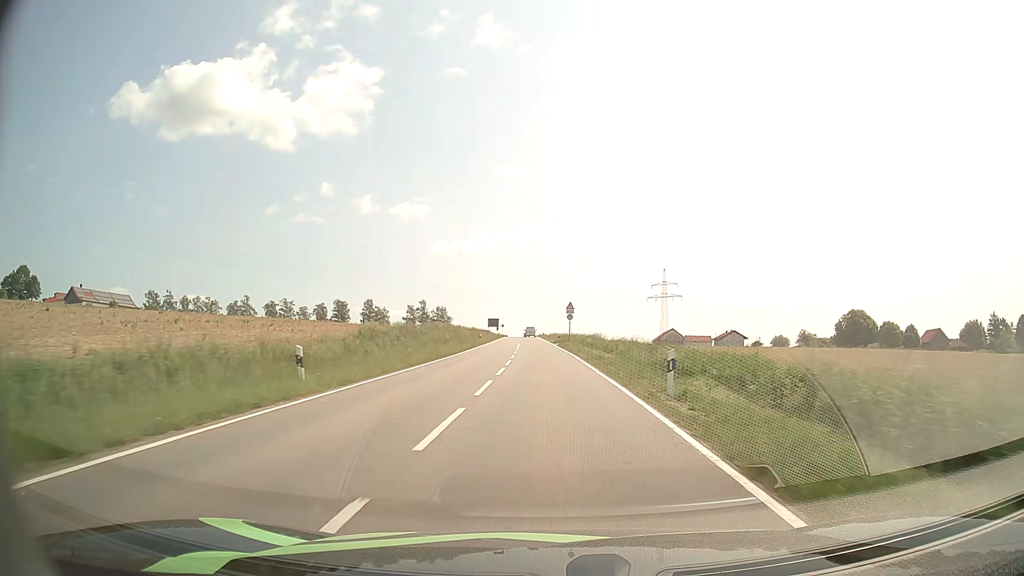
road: tertiary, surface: asphalt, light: Day
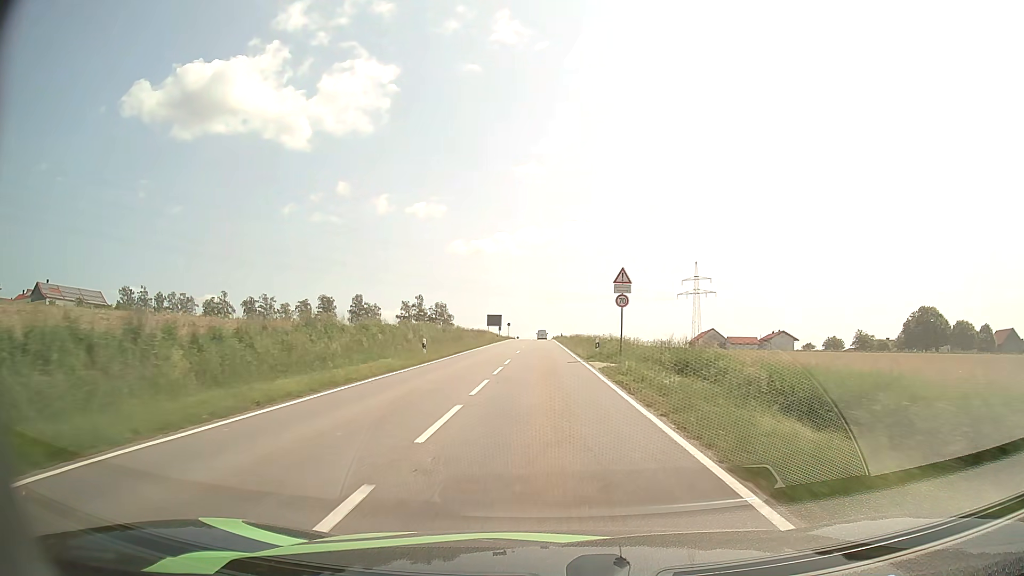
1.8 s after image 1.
(-0.3, +36.9) m; -2°
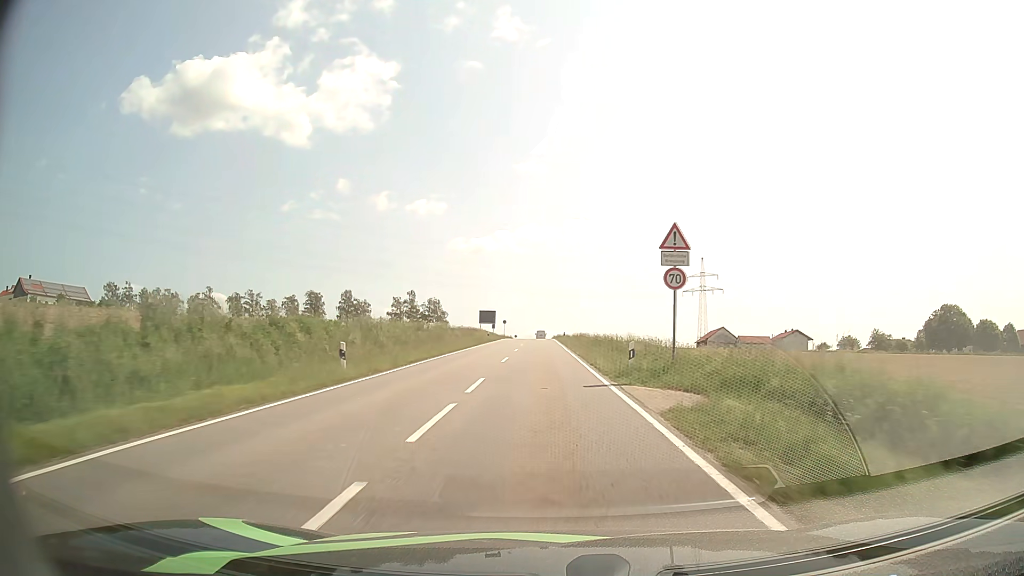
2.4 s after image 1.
(0.0, +12.4) m; 0°
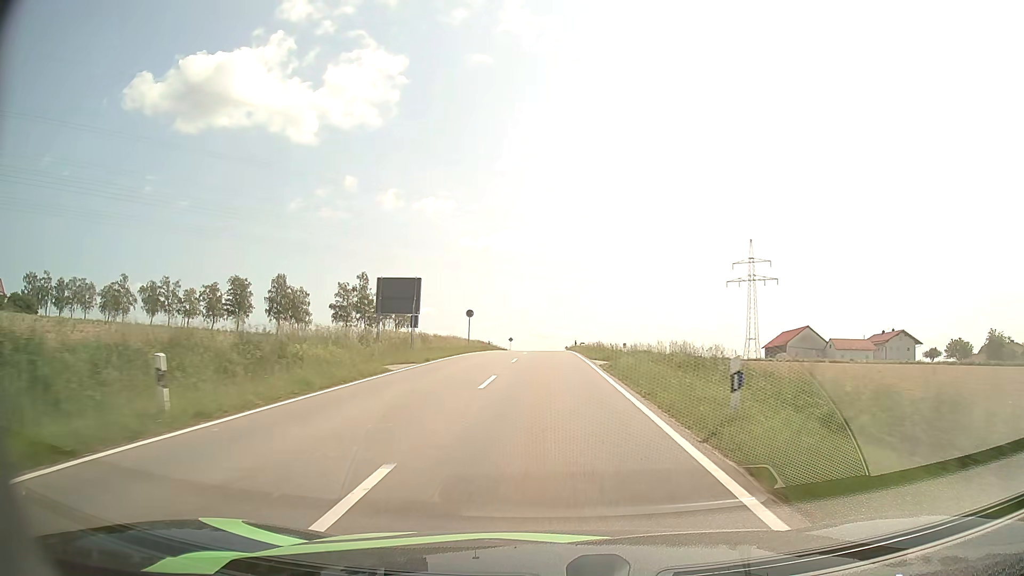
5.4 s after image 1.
(-0.7, +60.9) m; -1°
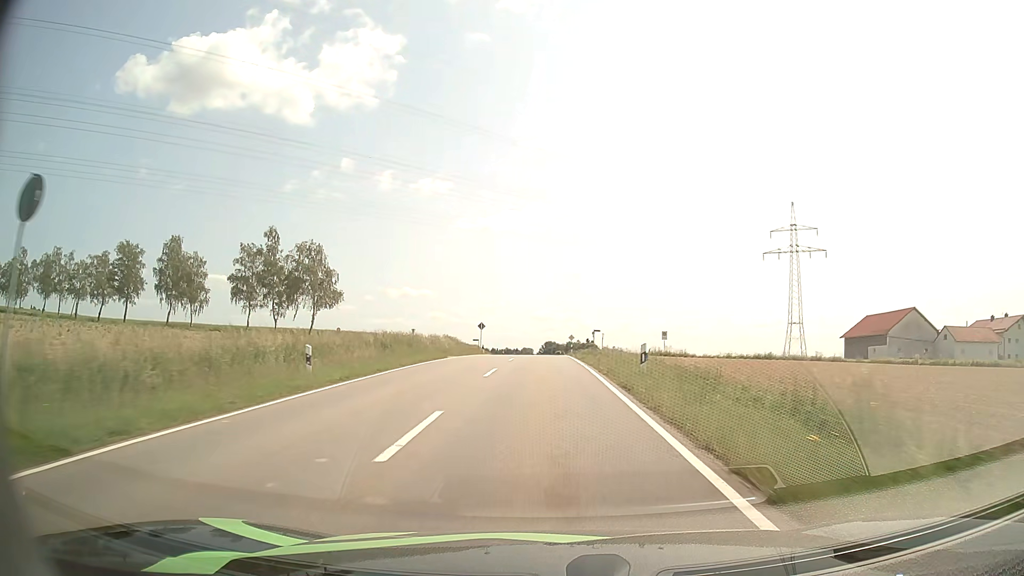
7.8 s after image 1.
(+0.3, +45.2) m; 0°
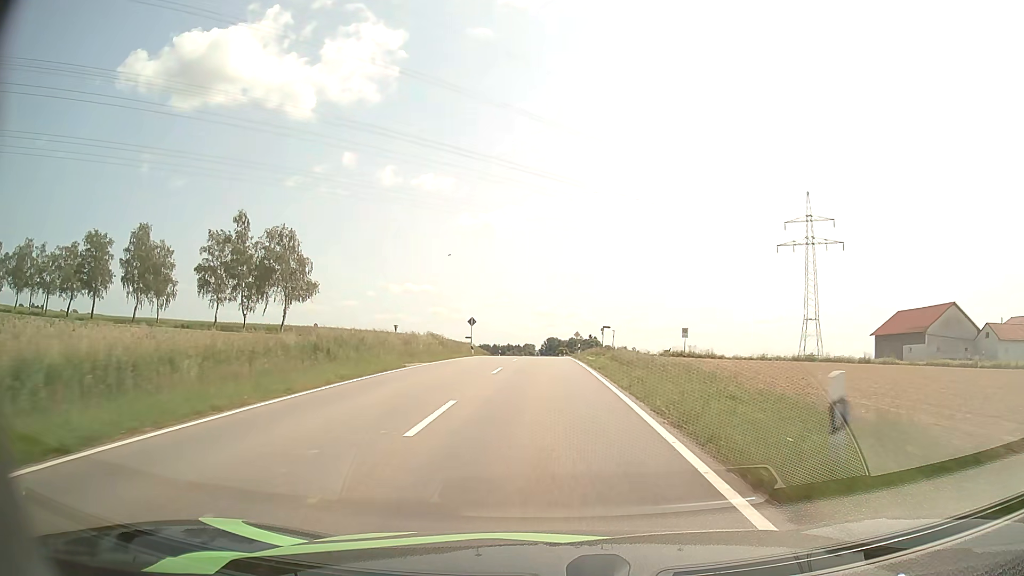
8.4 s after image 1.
(0.0, +10.5) m; 0°
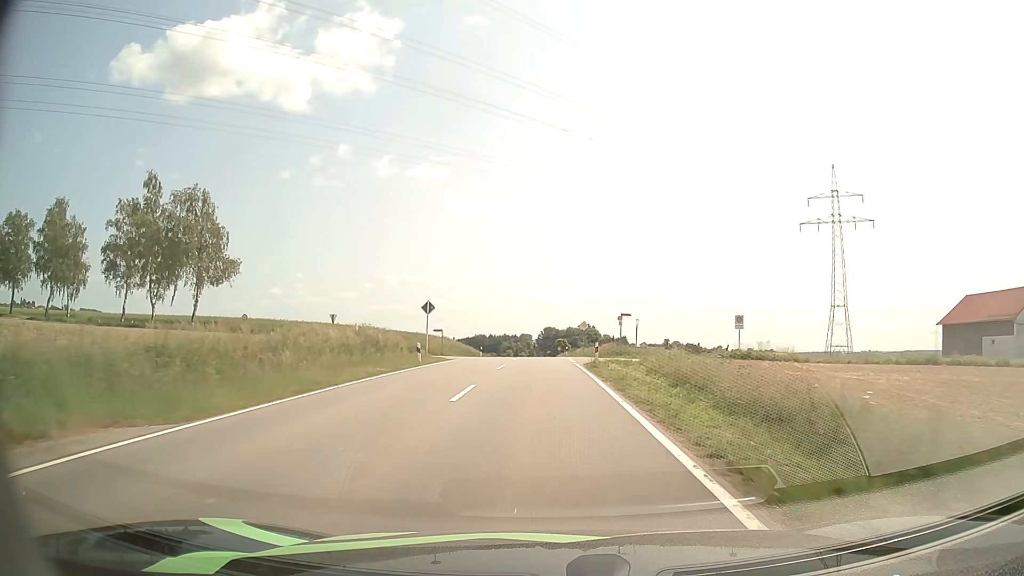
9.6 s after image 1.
(0.0, +20.3) m; 0°
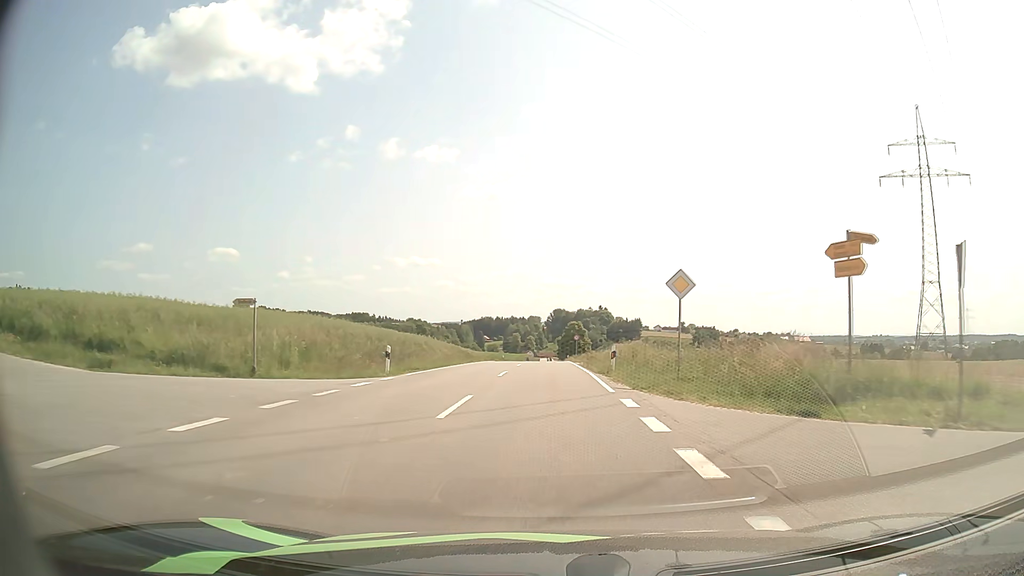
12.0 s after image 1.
(-0.2, +39.6) m; -1°
(0, +10) (0, +20) (0, +30) (0, +40) (0, +50) (0, +60) (0, +70) (0, +80) (0, +90) (0, +100) m
